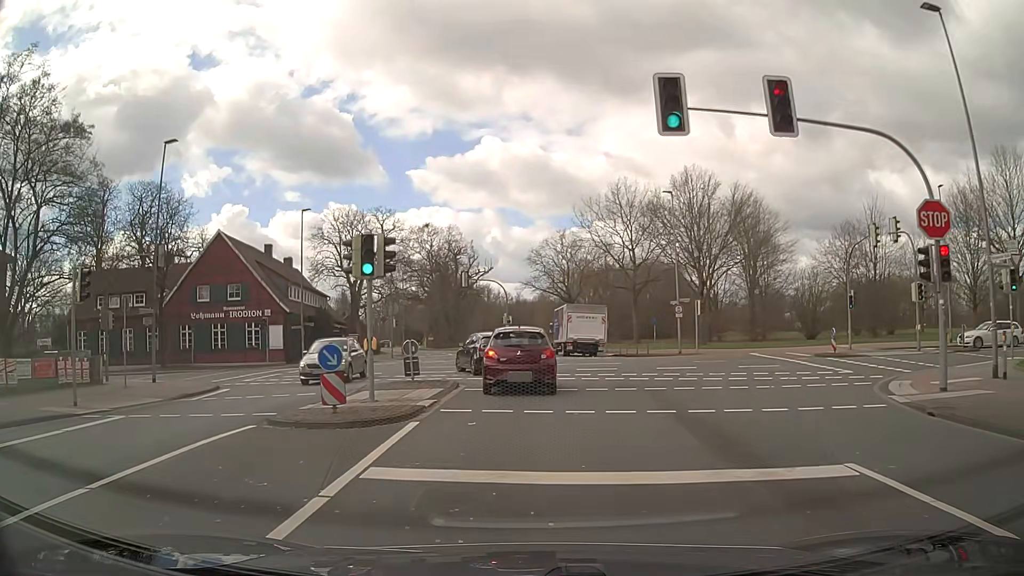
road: secondary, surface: asphalt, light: Day
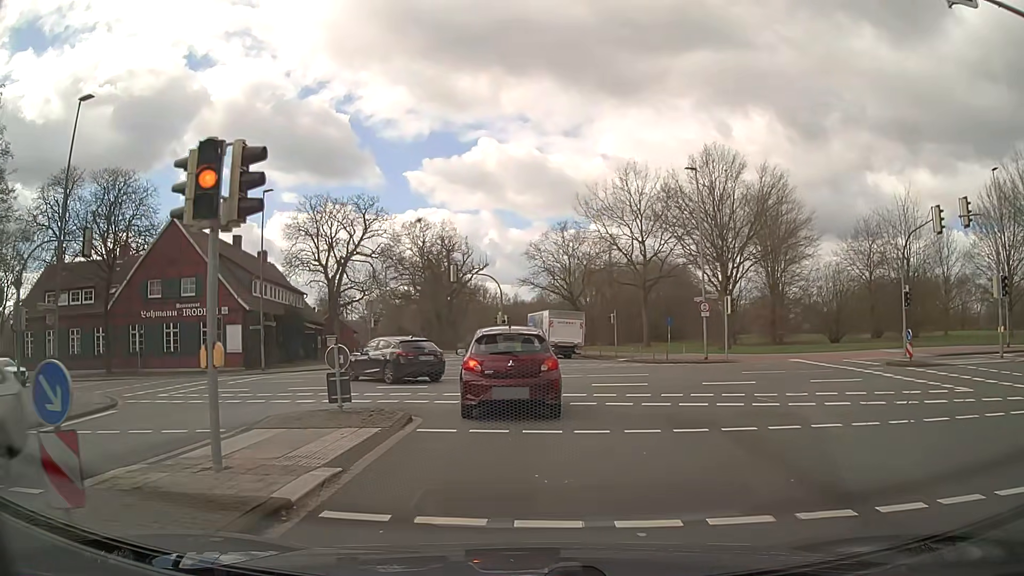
(+0.1, +6.6) m; +1°
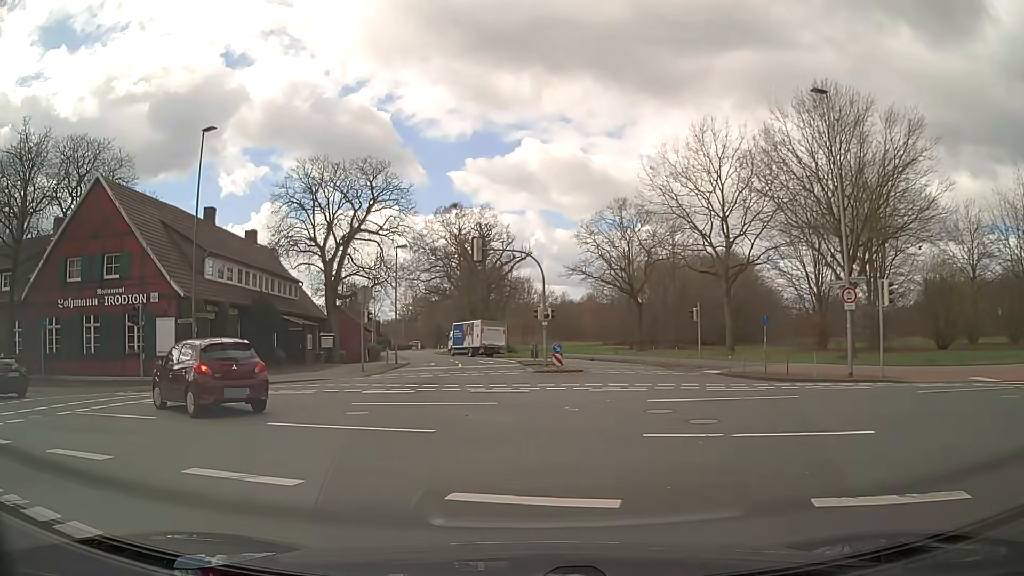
(-0.1, +12.9) m; -5°
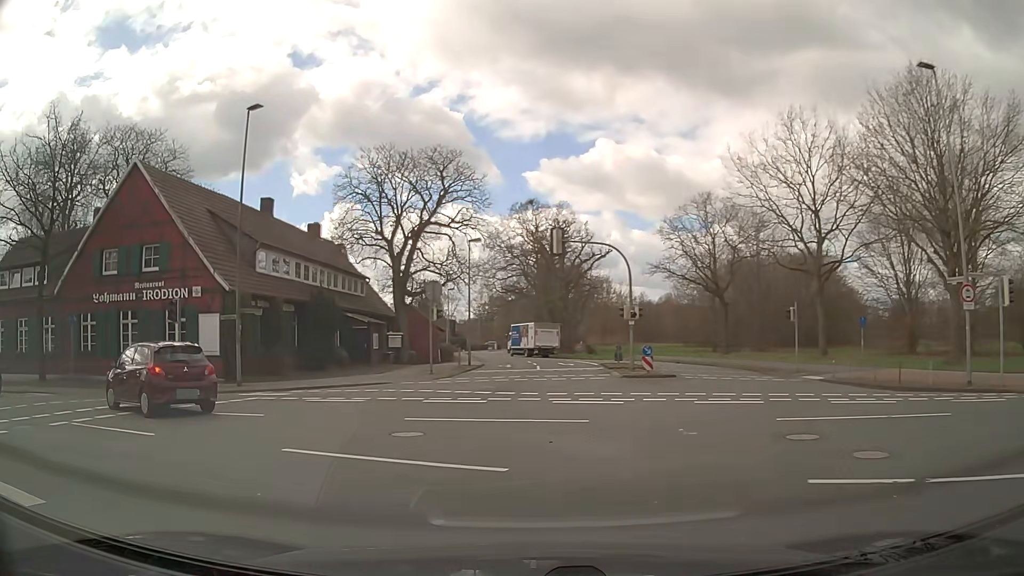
(-0.1, +3.0) m; -6°
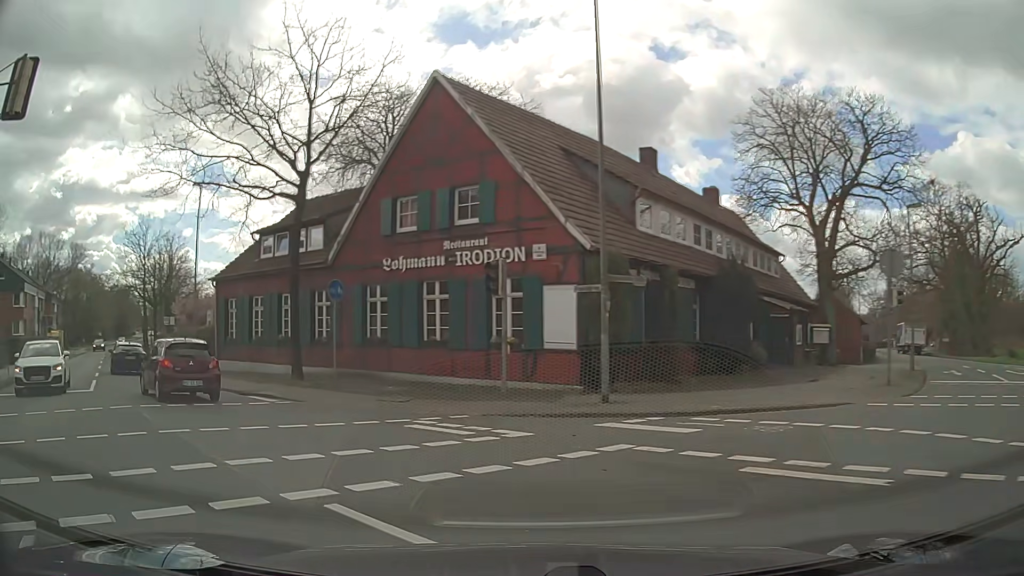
(-2.7, +9.6) m; -33°
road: tertiary
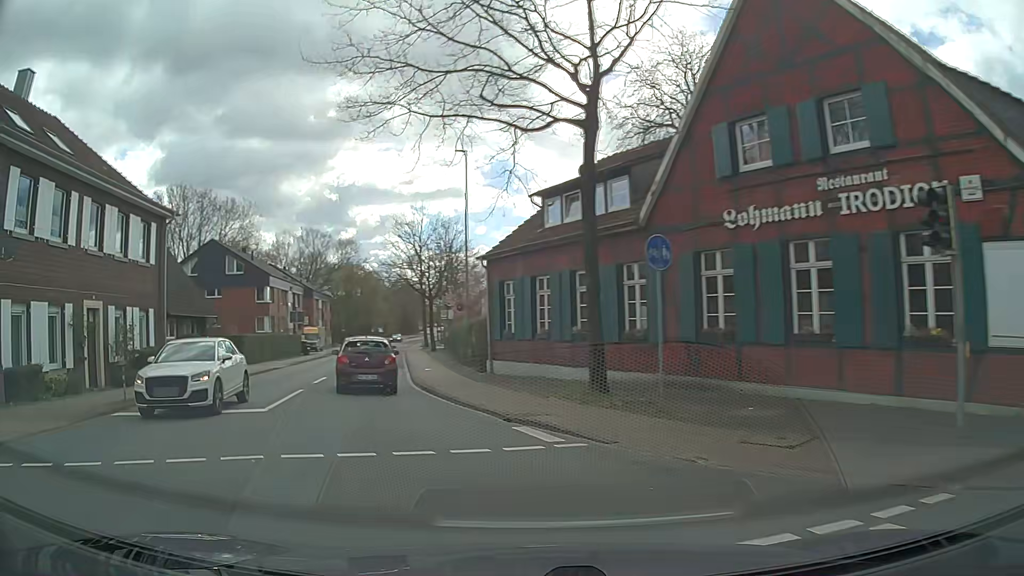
(-1.6, +7.3) m; -25°
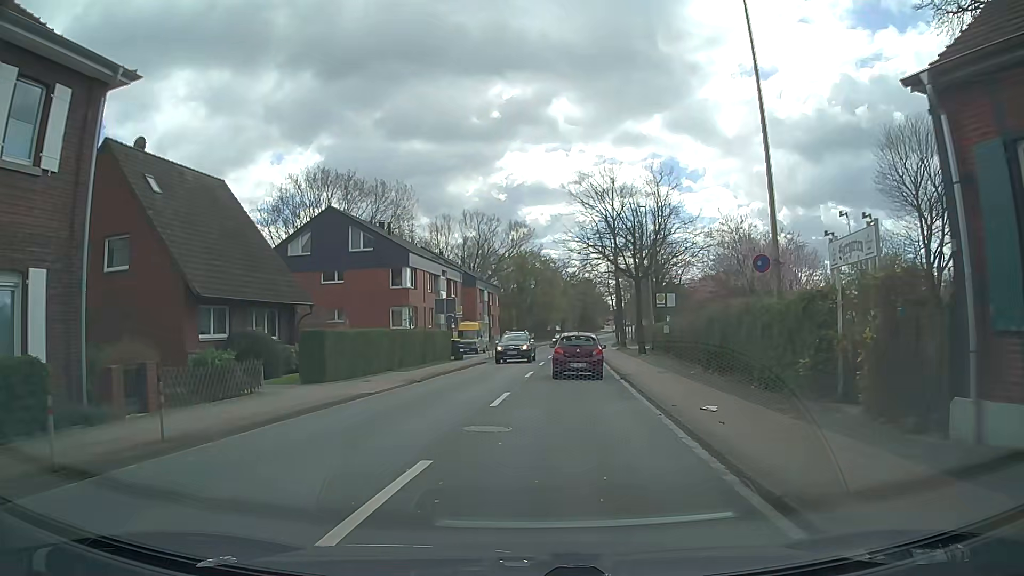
(-4.2, +17.5) m; -14°
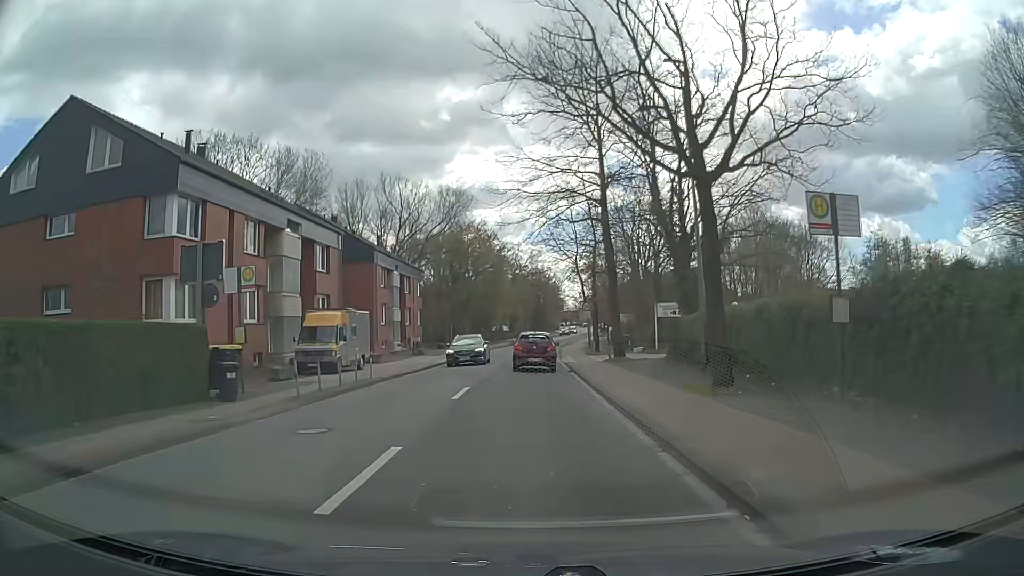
(+1.4, +27.2) m; +4°
(0, +10) (0, +20) (0, +30) (0, +40) (+1, +50) (+2, +60) (+2, +70) (+3, +80) (+4, +90) (+6, +100) m
